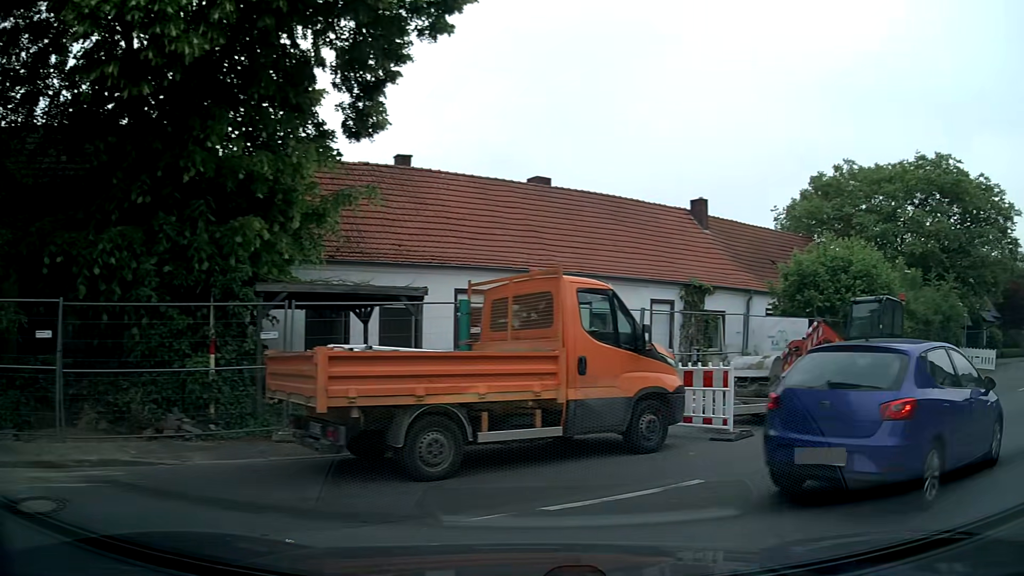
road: residential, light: Day
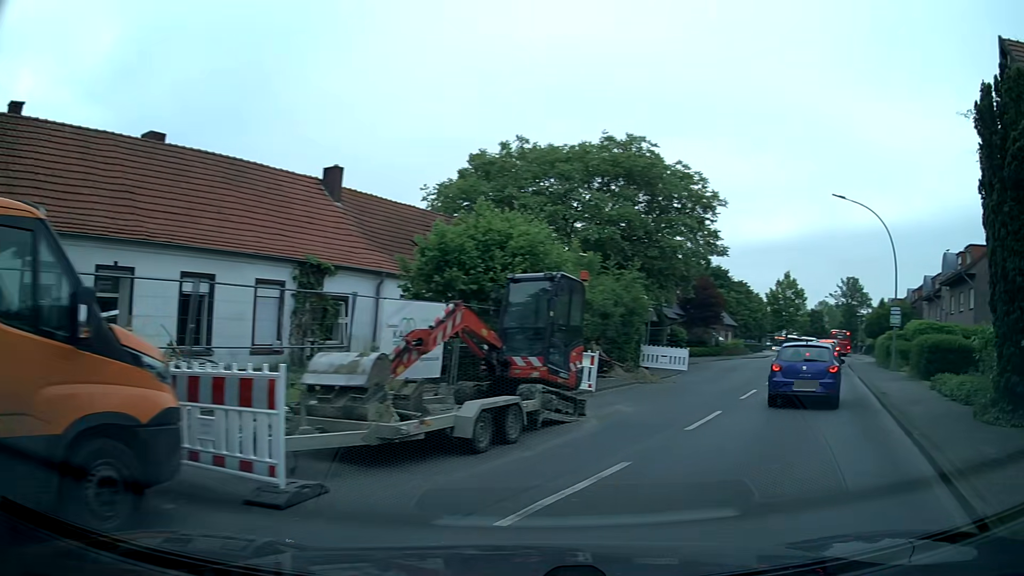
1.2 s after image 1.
(+1.1, +4.7) m; +27°
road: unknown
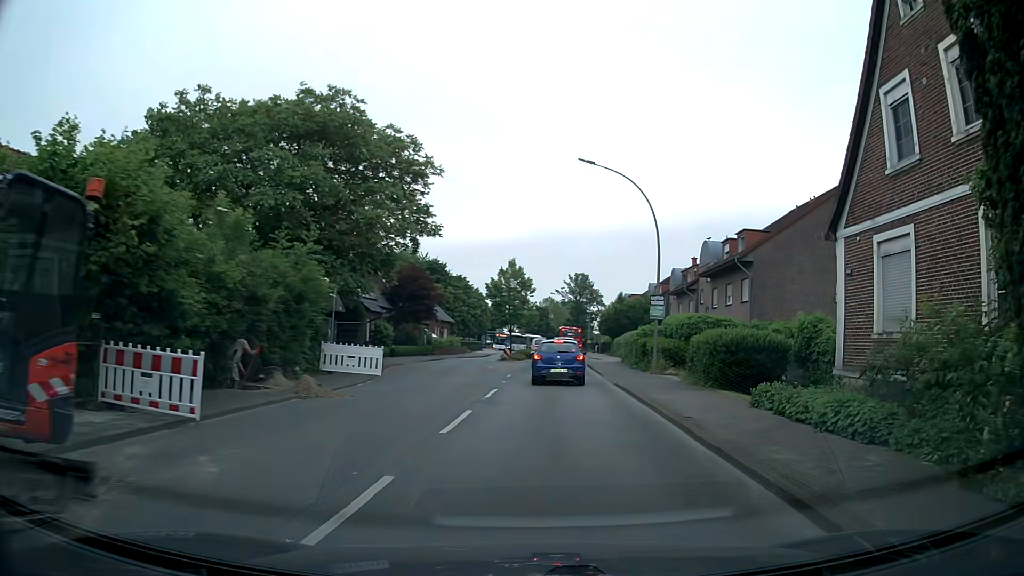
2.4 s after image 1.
(+1.9, +7.2) m; +25°
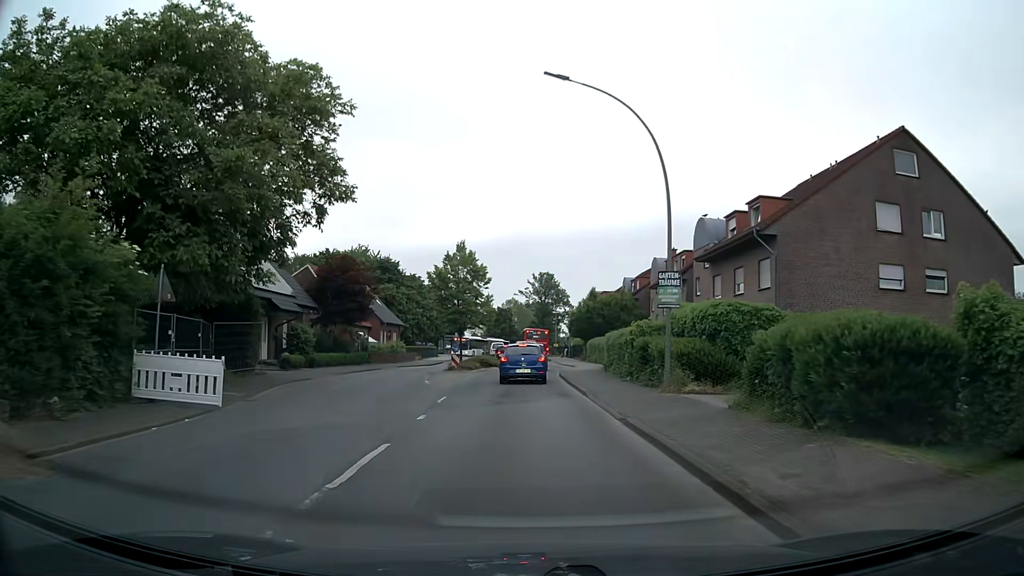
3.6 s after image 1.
(+0.3, +10.2) m; +2°
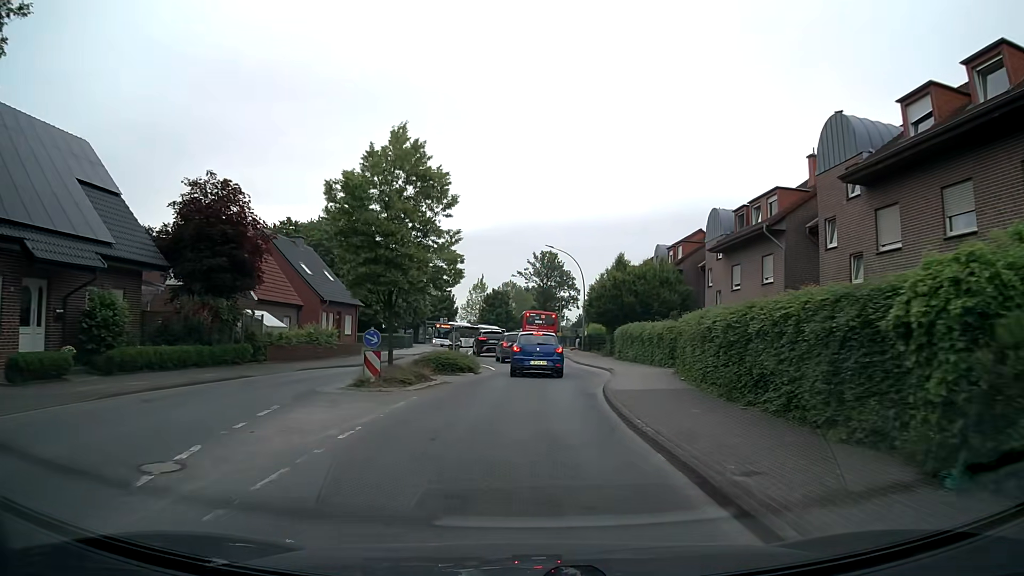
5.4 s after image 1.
(-0.1, +19.3) m; 0°
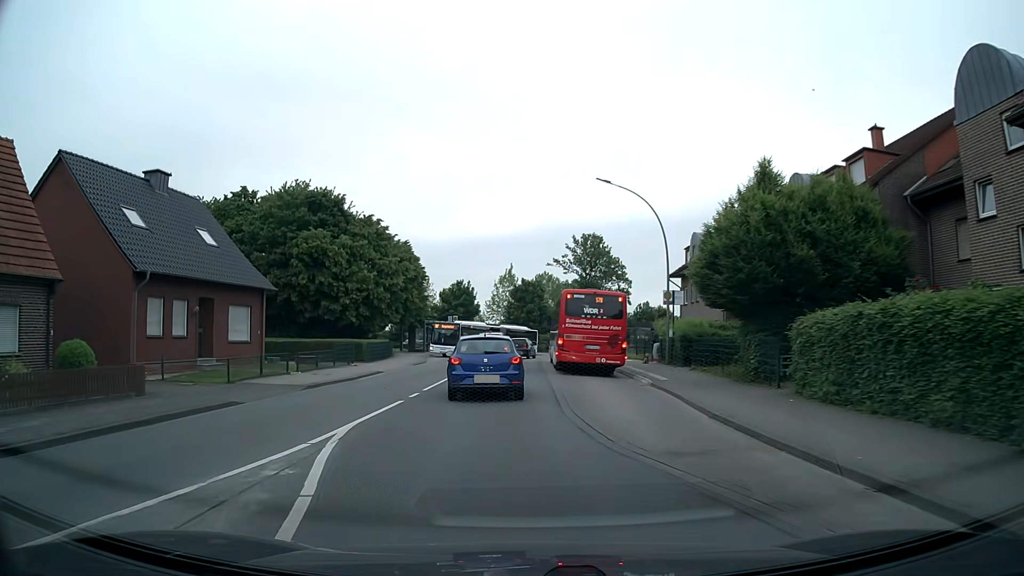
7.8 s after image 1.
(0.0, +25.5) m; -3°
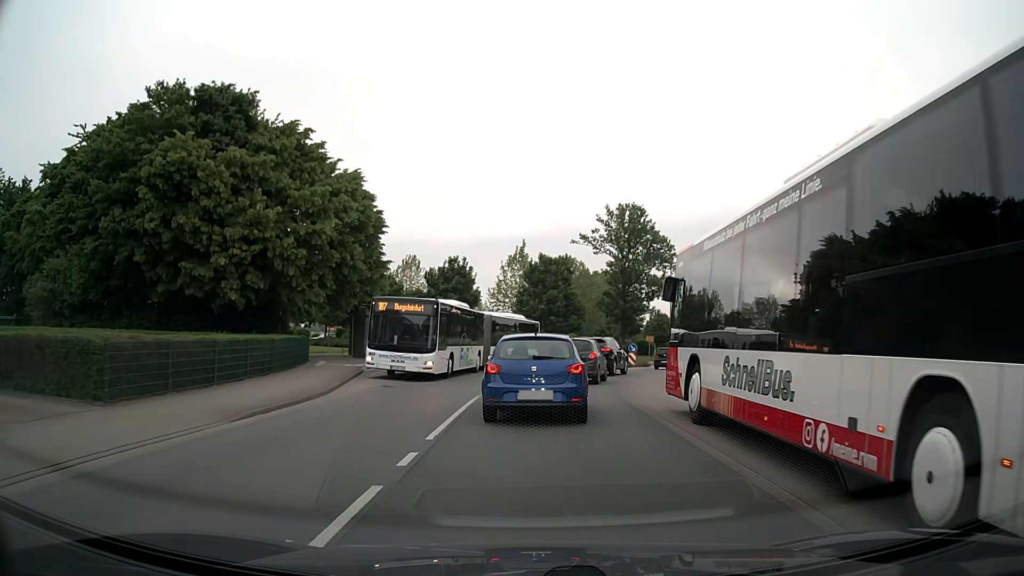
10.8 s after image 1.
(-1.5, +26.0) m; -1°
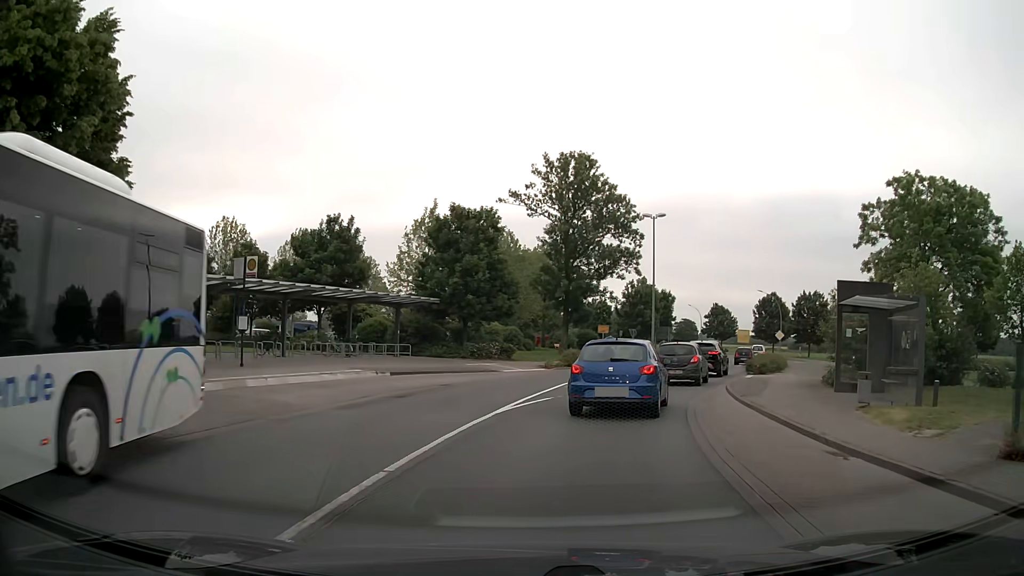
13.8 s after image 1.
(+0.9, +20.2) m; +7°
(+1, +10) (+3, +20) (+6, +29) (+10, +38) (+14, +47) (+18, +57) (+22, +66) (+26, +75) (+29, +85) (+32, +94) m
